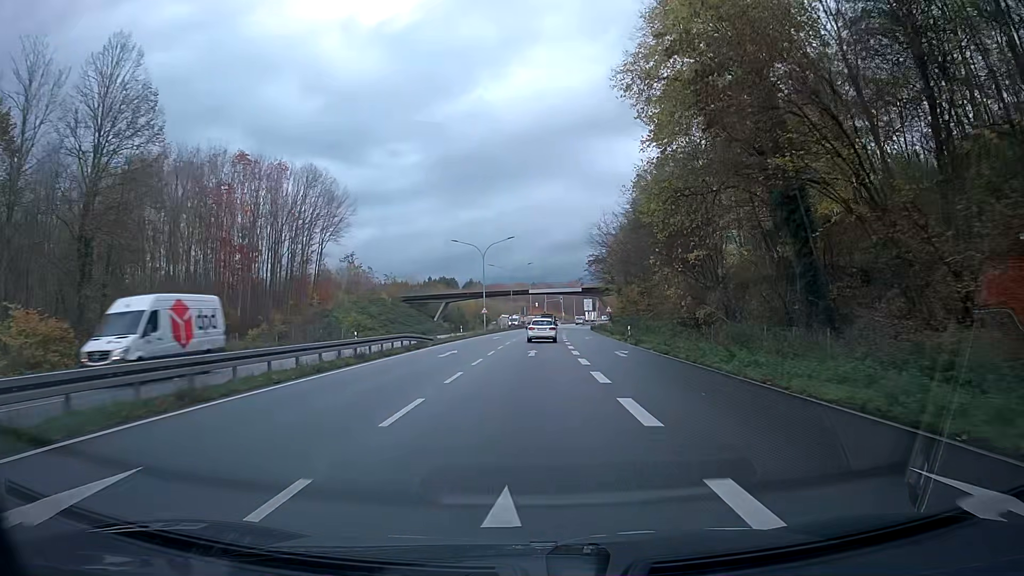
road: trunk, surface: asphalt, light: Day
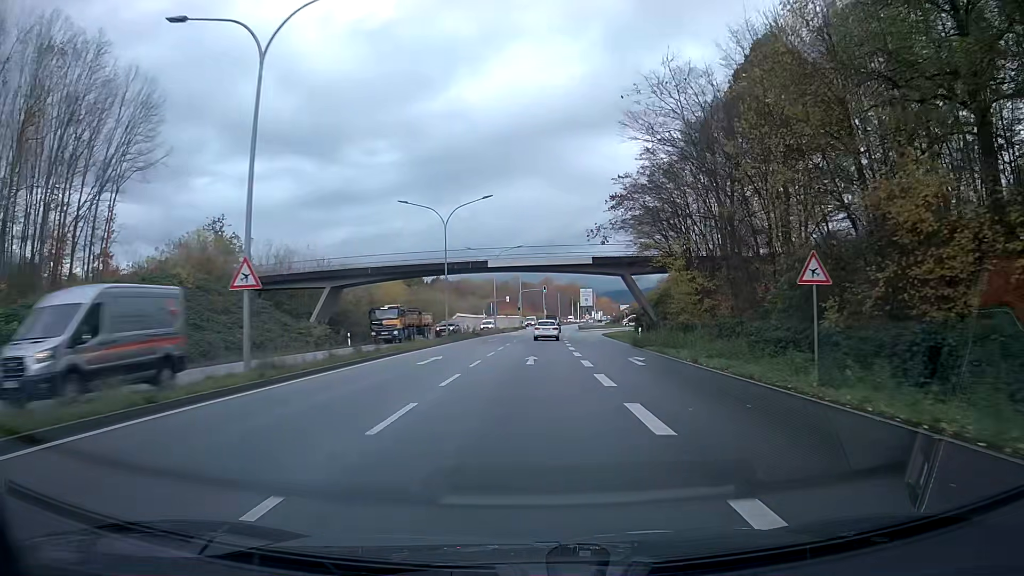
(+0.9, +53.9) m; +2°
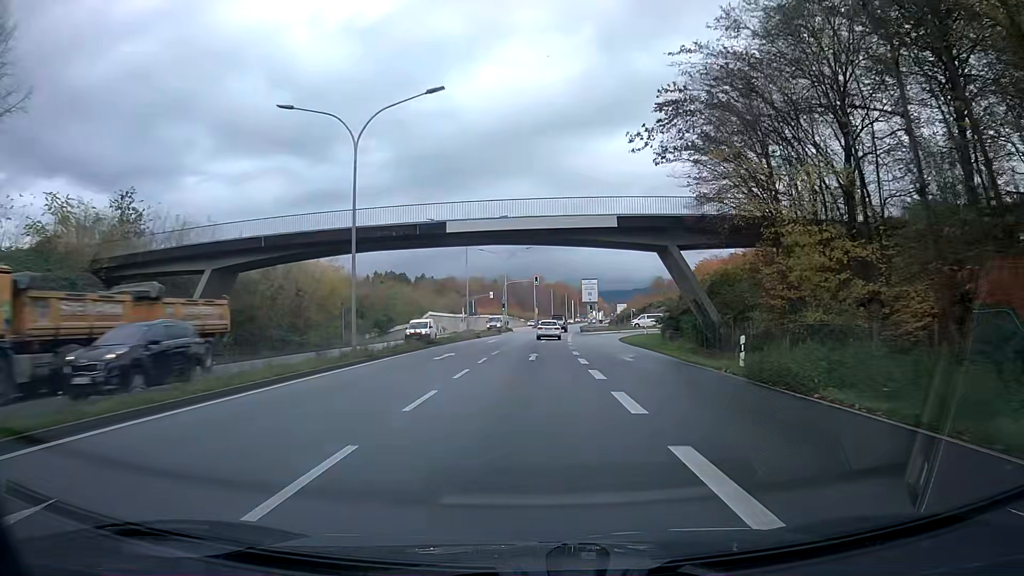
(+0.2, +21.5) m; +1°
